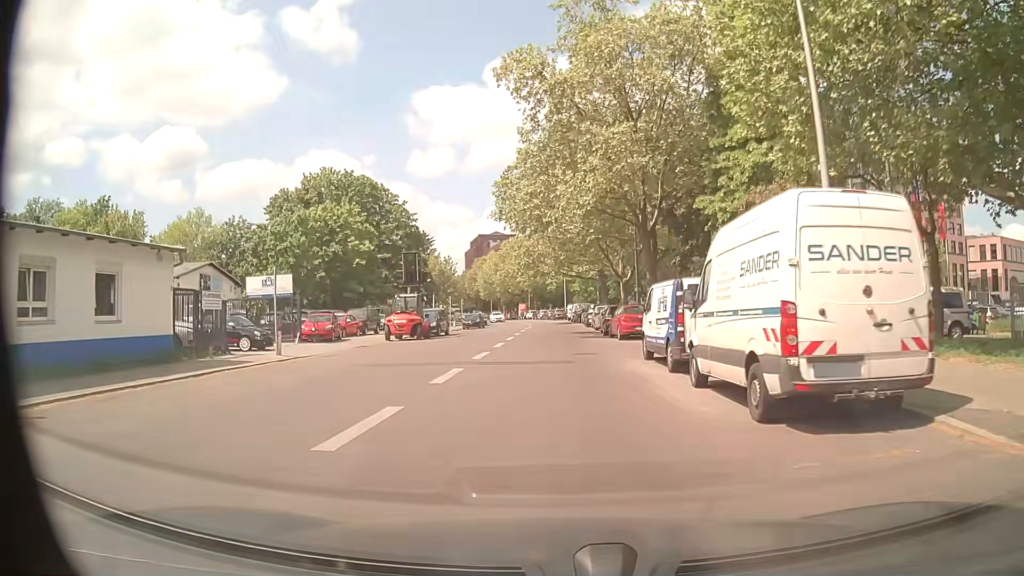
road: tertiary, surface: asphalt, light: Day
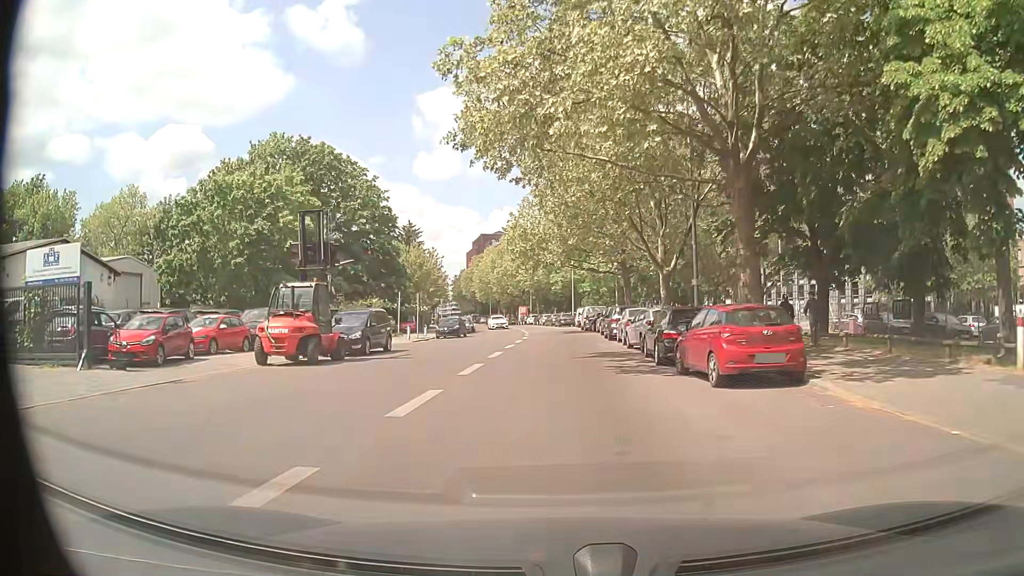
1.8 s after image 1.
(-0.1, +16.5) m; -1°
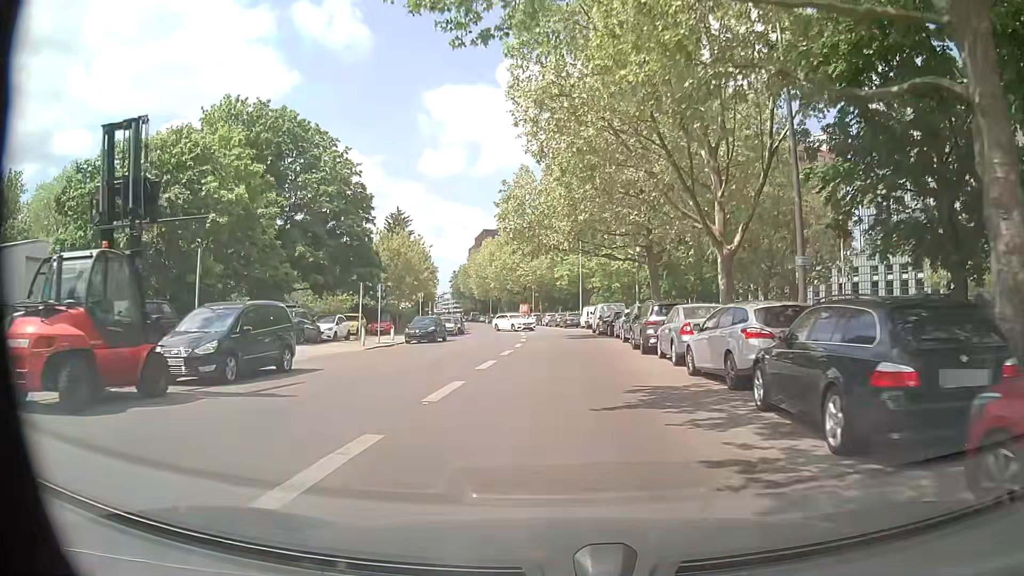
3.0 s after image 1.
(0.0, +11.0) m; 0°
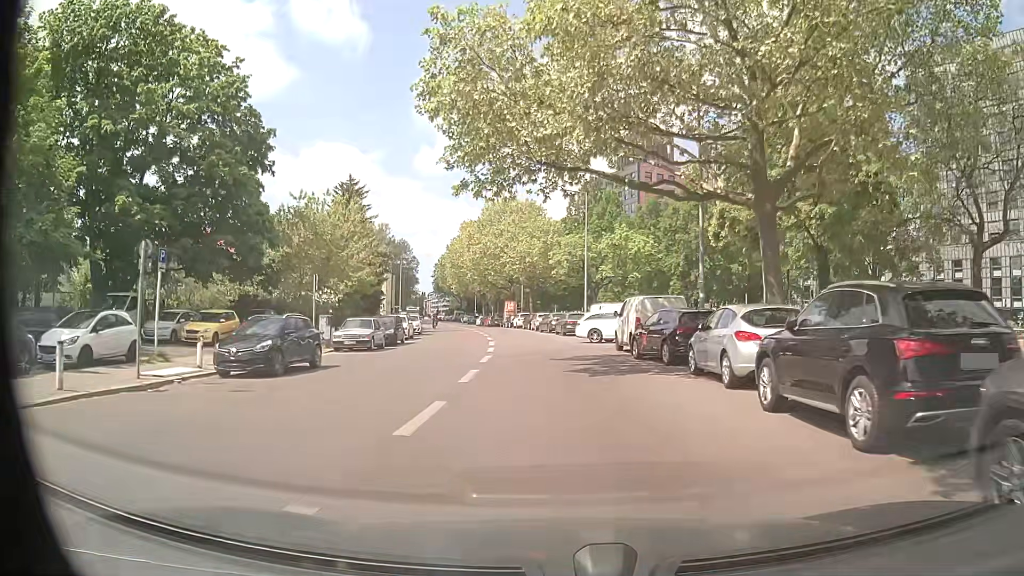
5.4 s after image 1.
(-0.1, +20.7) m; 0°
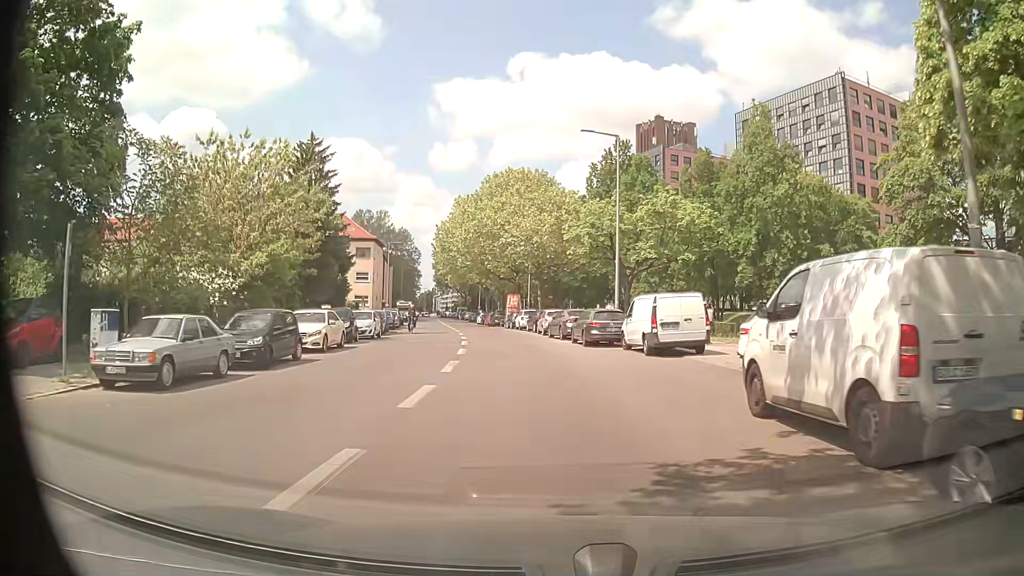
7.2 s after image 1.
(0.0, +16.2) m; 0°
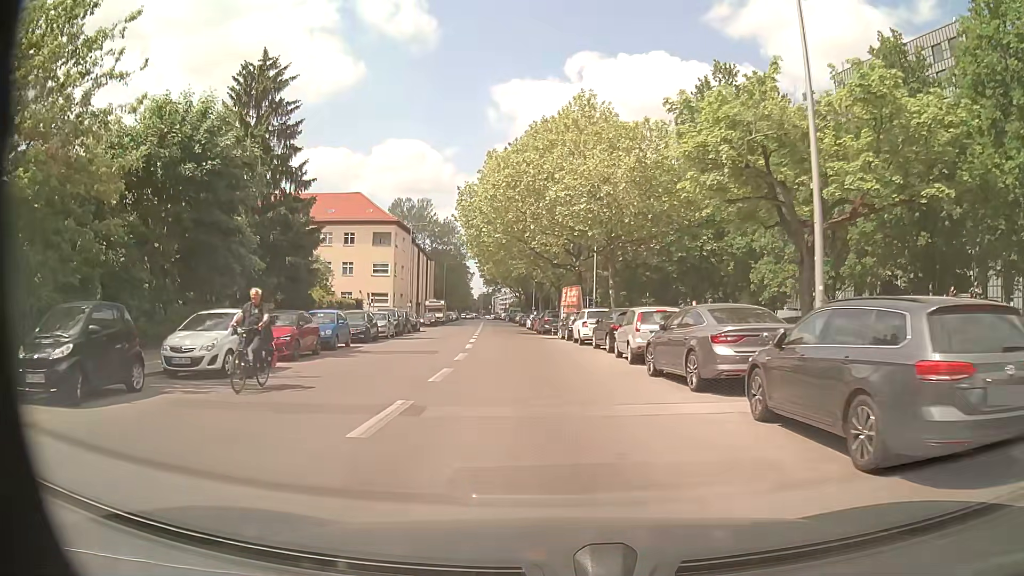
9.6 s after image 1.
(-1.1, +20.8) m; -6°
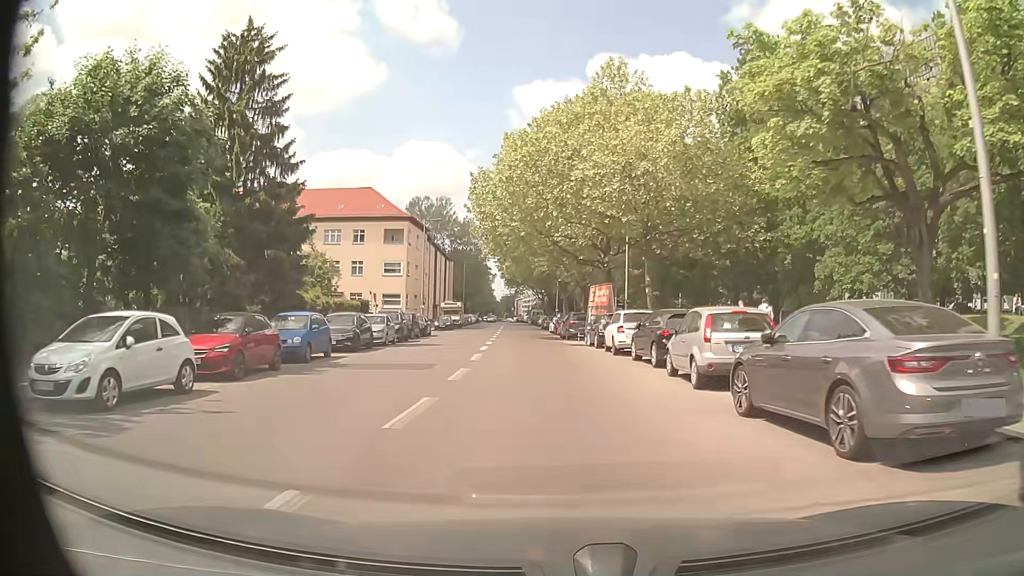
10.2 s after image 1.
(-0.1, +5.3) m; -2°
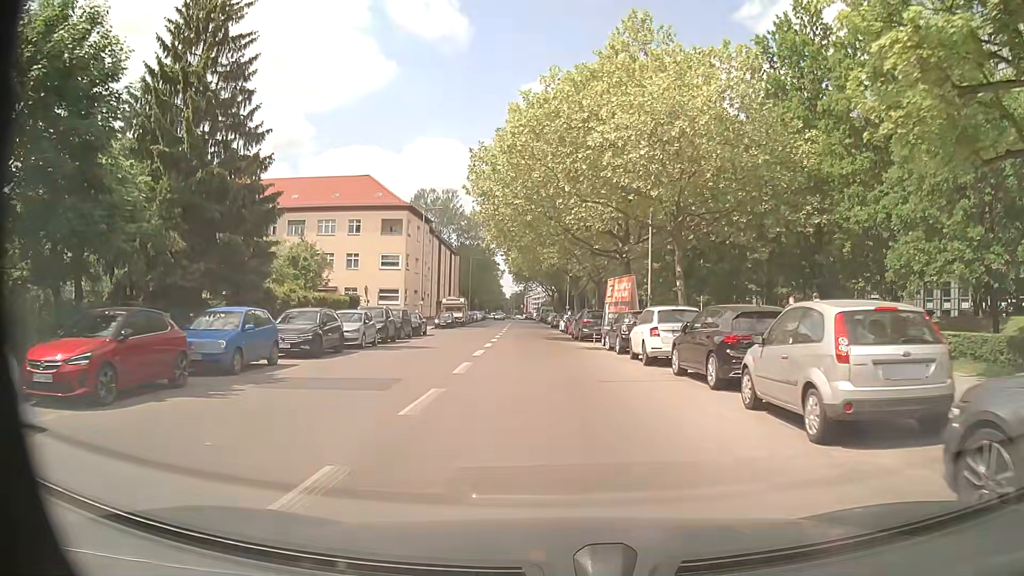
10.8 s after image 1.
(0.0, +5.3) m; -1°
(0, +10) (0, +20) (-1, +30) (-1, +40) (-2, +50) (-2, +60) (-3, +70) (-3, +80) (-4, +90) (-5, +100) m
